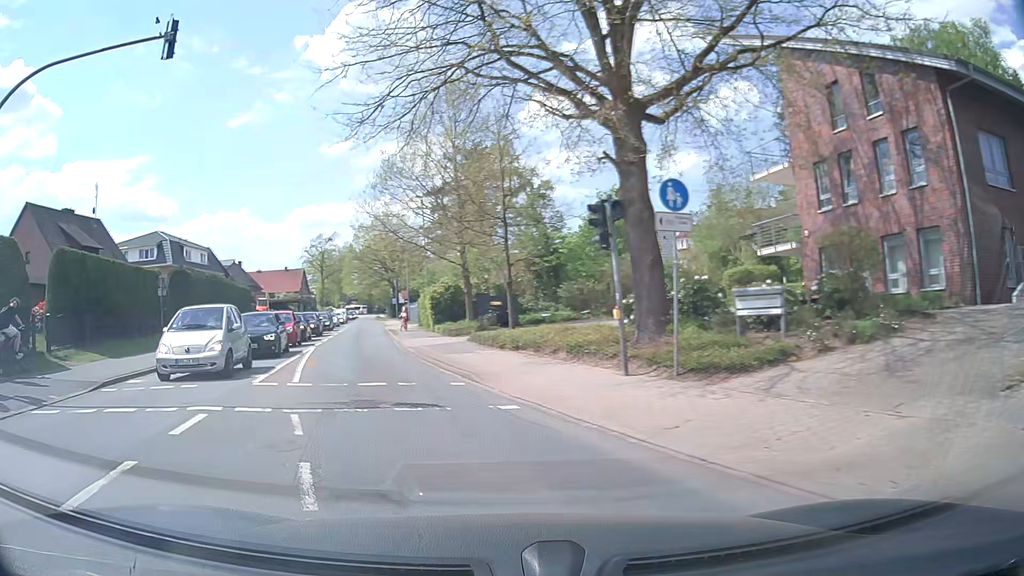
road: tertiary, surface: asphalt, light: Day
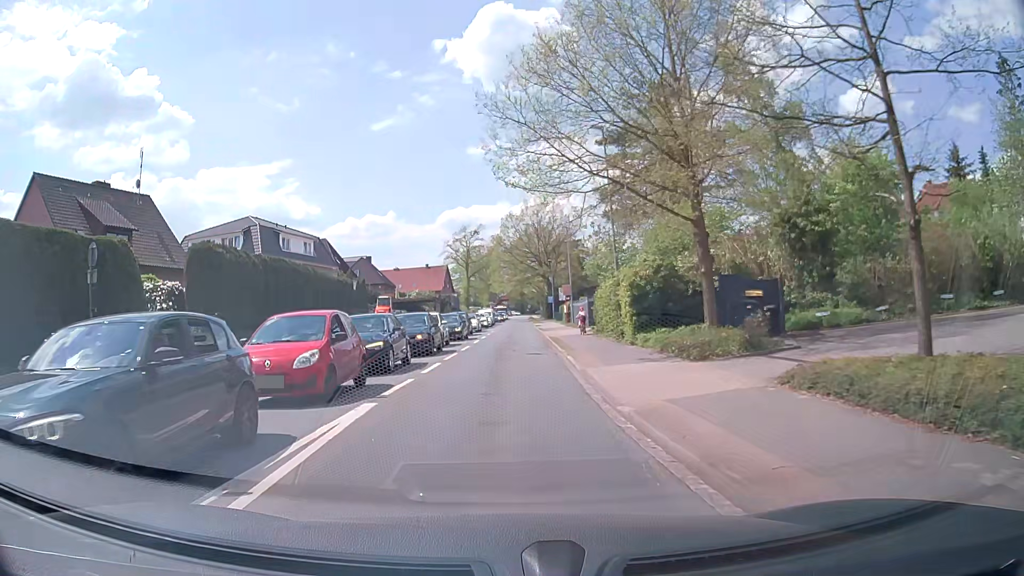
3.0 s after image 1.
(-2.4, +16.8) m; -11°
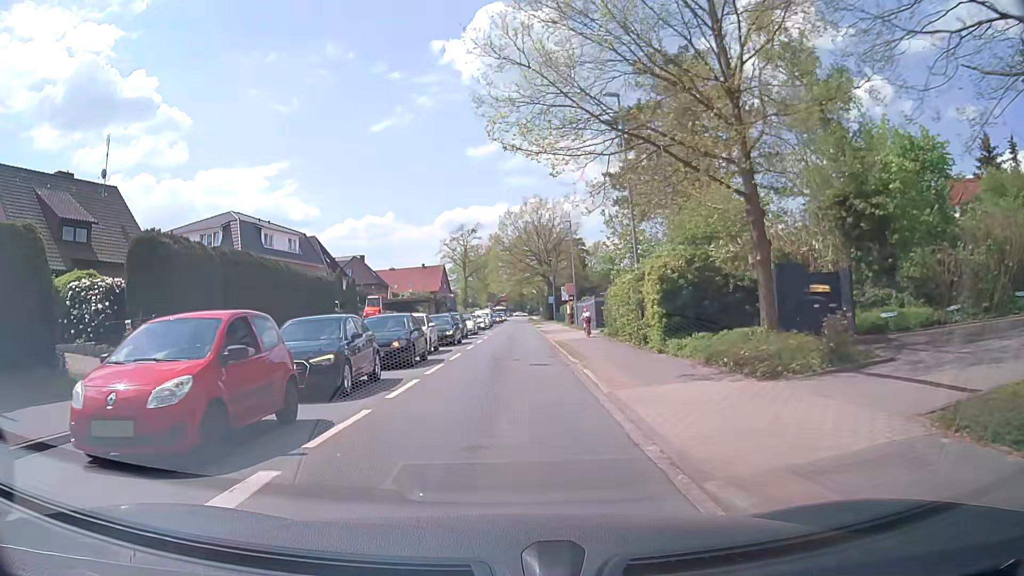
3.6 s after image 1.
(0.0, +4.4) m; 0°
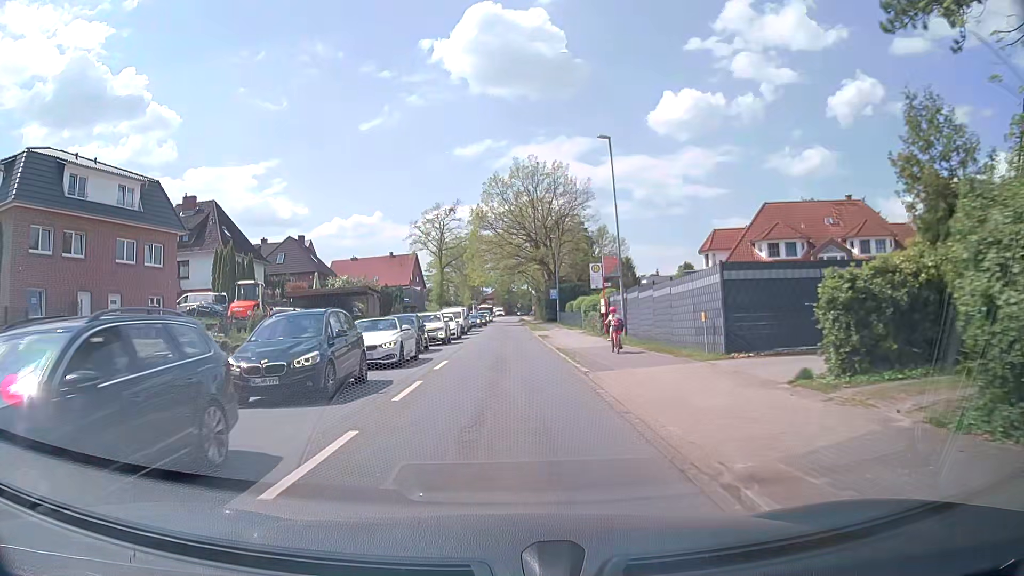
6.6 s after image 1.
(+0.3, +27.3) m; +1°
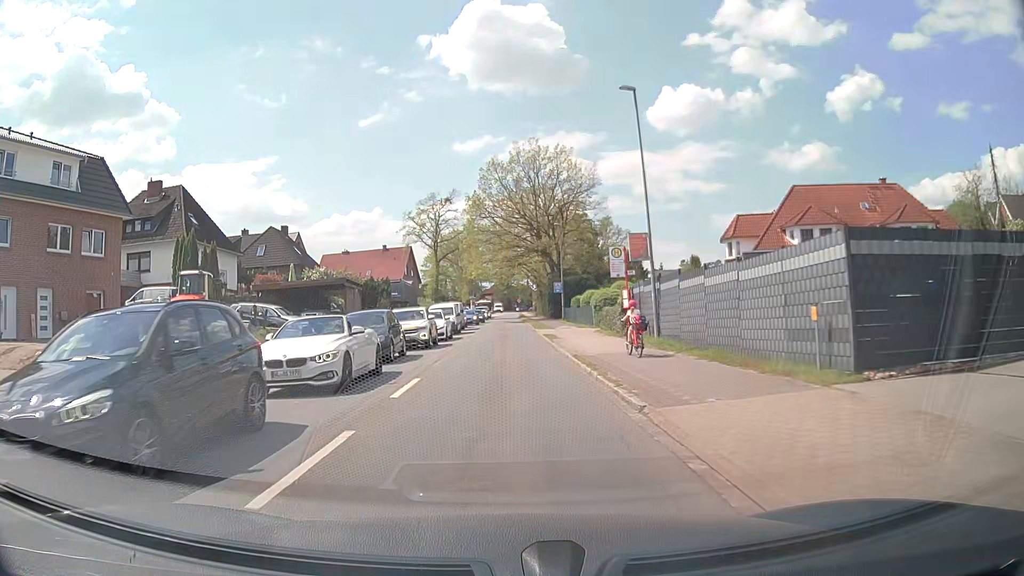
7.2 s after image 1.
(0.0, +6.2) m; 0°
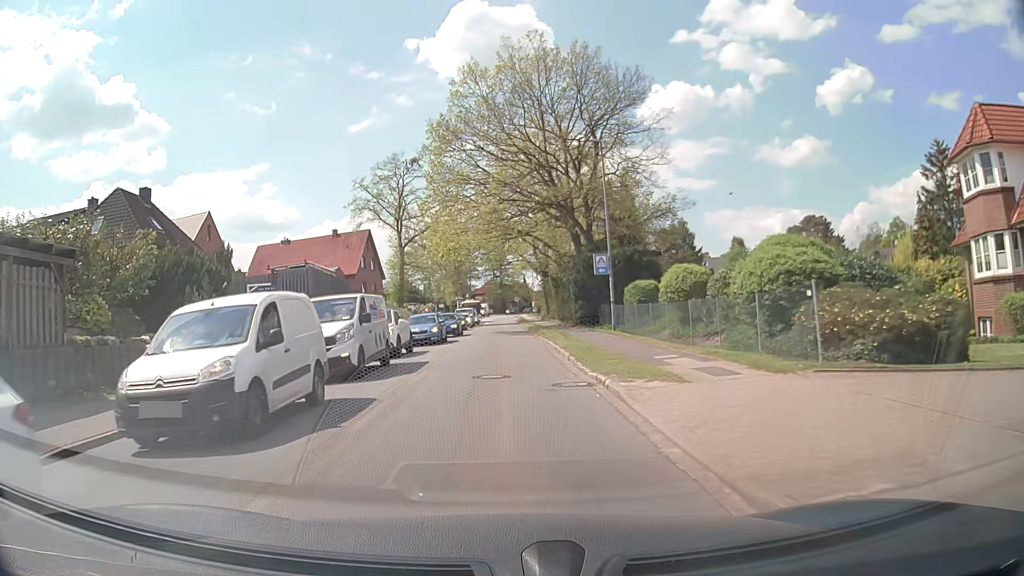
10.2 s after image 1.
(+0.2, +30.3) m; +1°
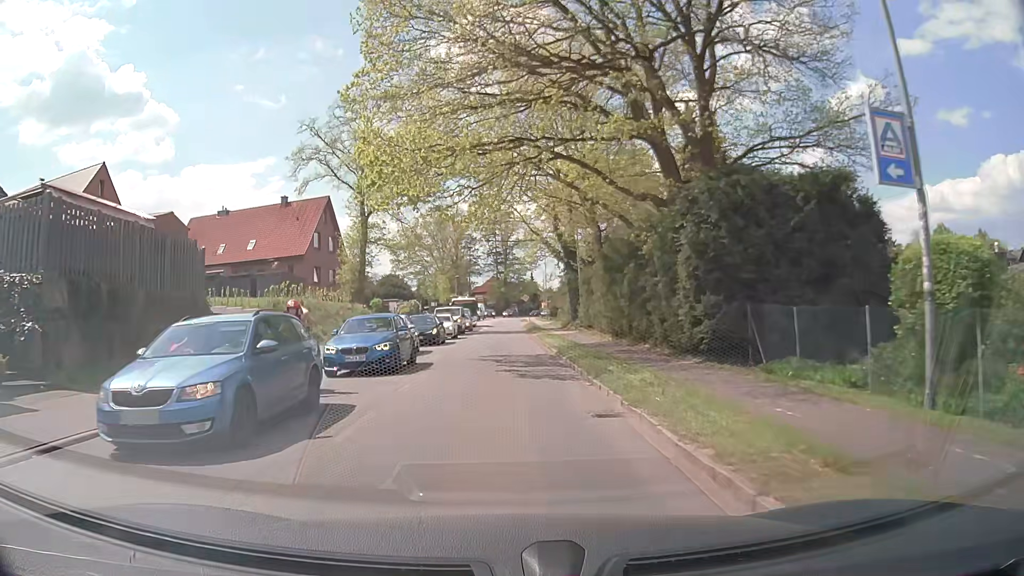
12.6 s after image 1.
(-0.2, +23.2) m; 0°
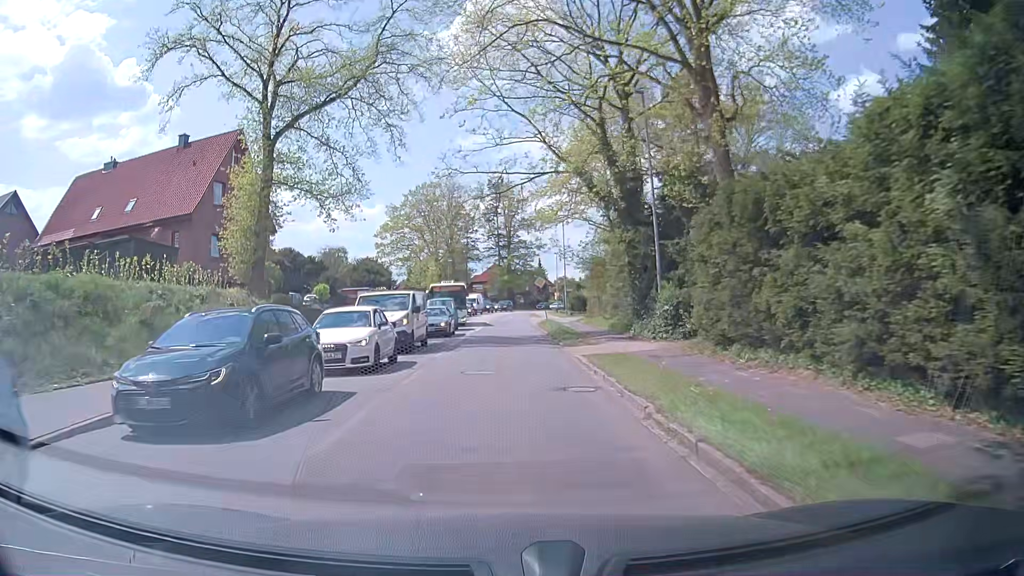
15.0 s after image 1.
(-0.2, +22.7) m; -1°
(0, +10) (0, +20) (0, +30) (+1, +40) (0, +50) (-1, +60) (-1, +70) (0, +80) (+1, +90) (+4, +100) m
